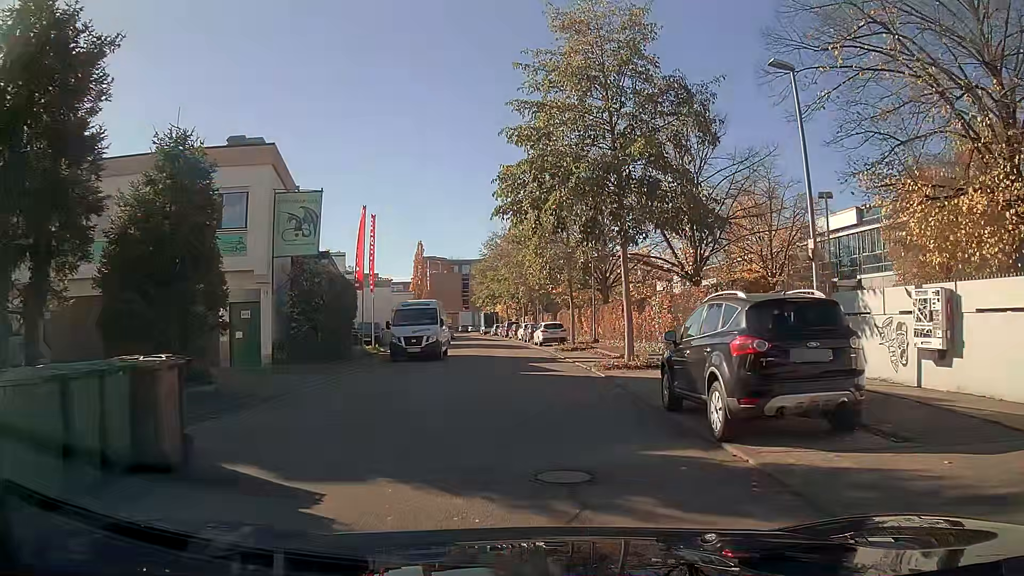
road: residential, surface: asphalt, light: Day
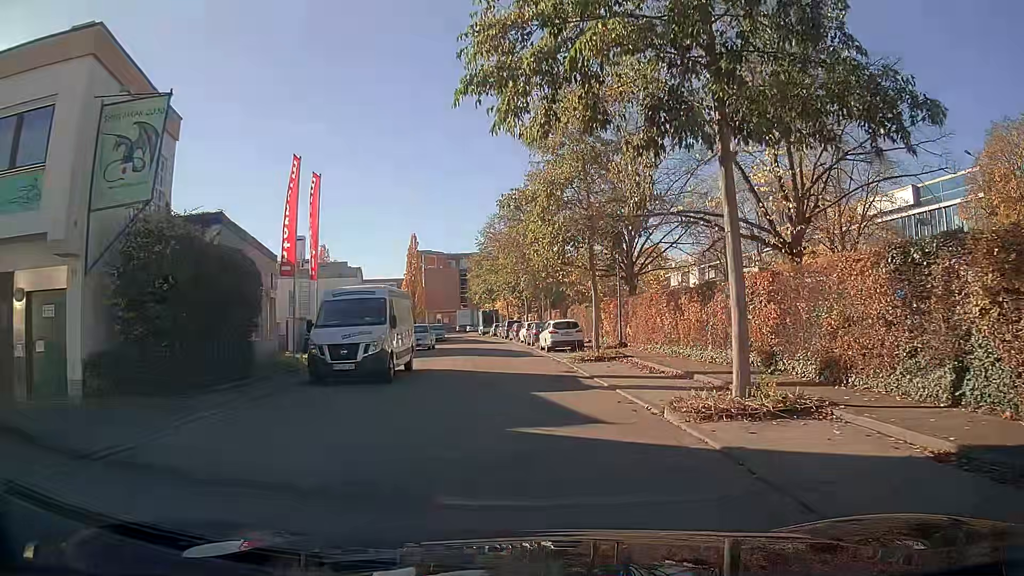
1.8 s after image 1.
(0.0, +10.1) m; -1°
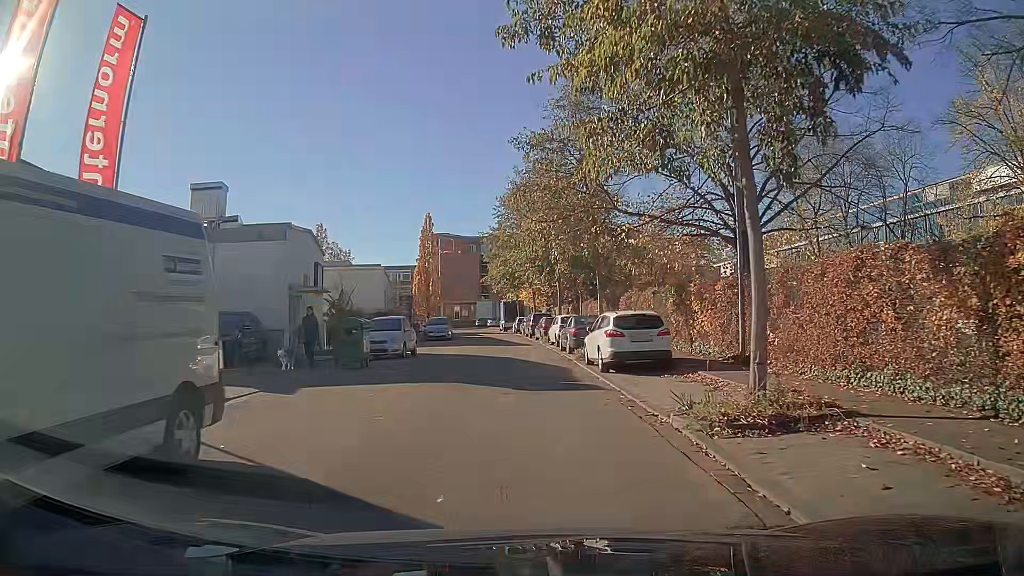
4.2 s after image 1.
(-0.4, +14.7) m; -3°
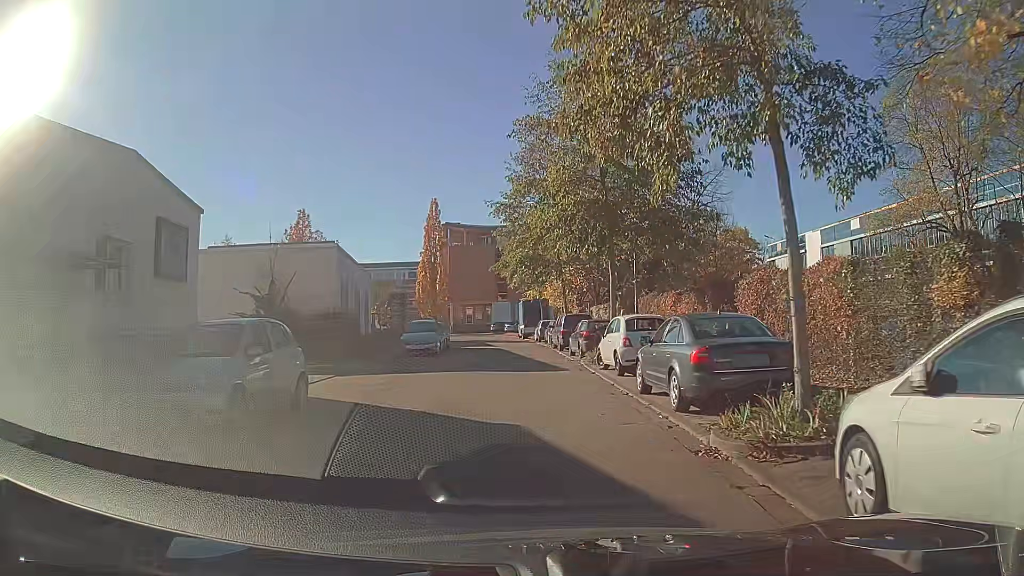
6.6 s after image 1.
(-0.1, +15.1) m; -1°
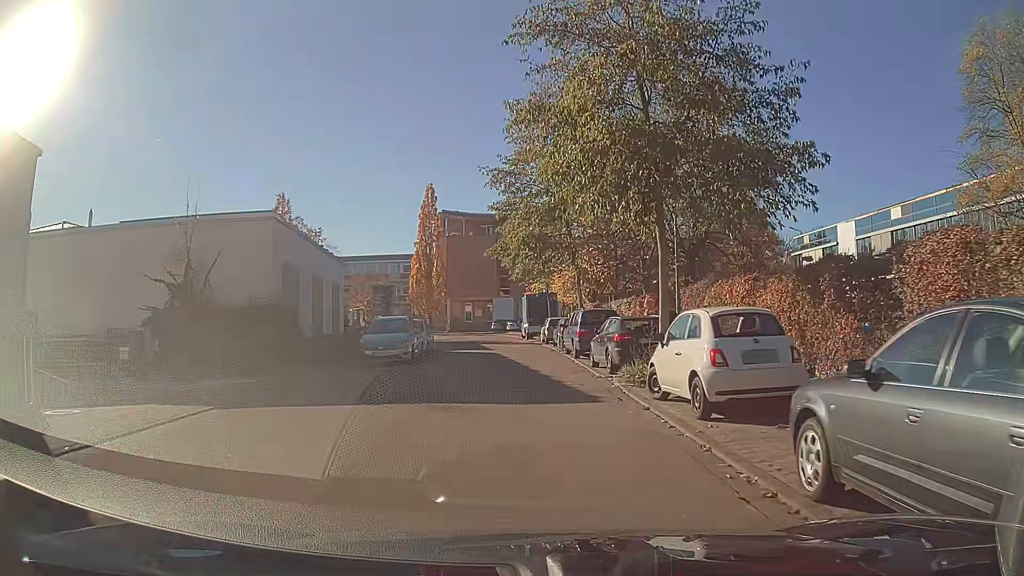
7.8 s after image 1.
(0.0, +7.7) m; -1°
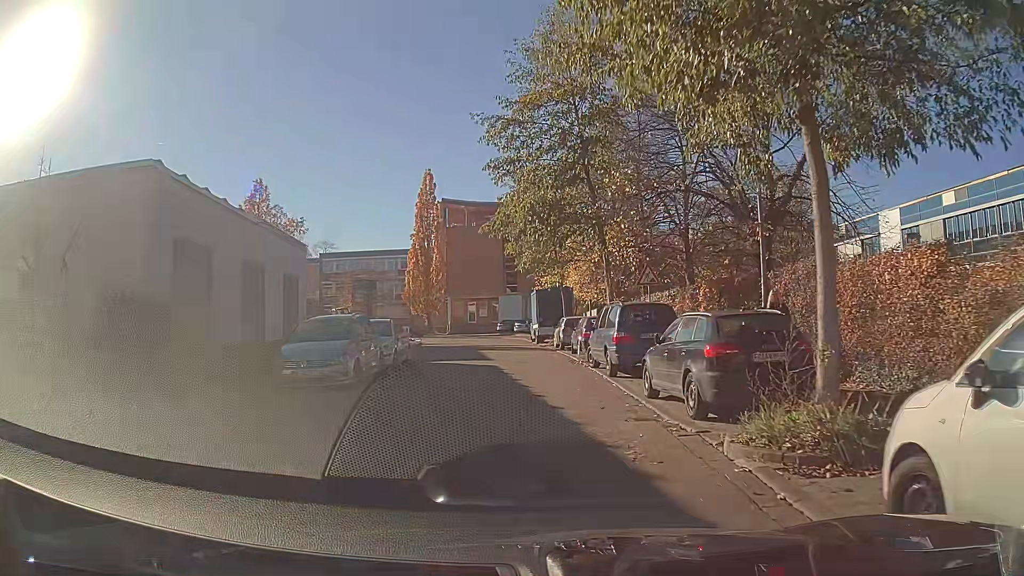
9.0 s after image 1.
(-0.1, +7.8) m; -1°
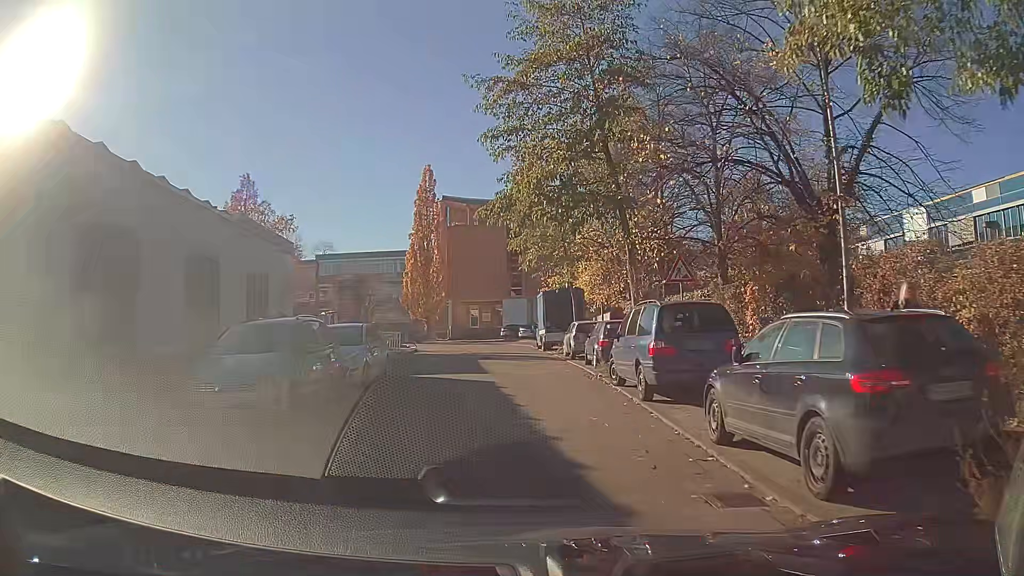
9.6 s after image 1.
(0.0, +3.9) m; 0°
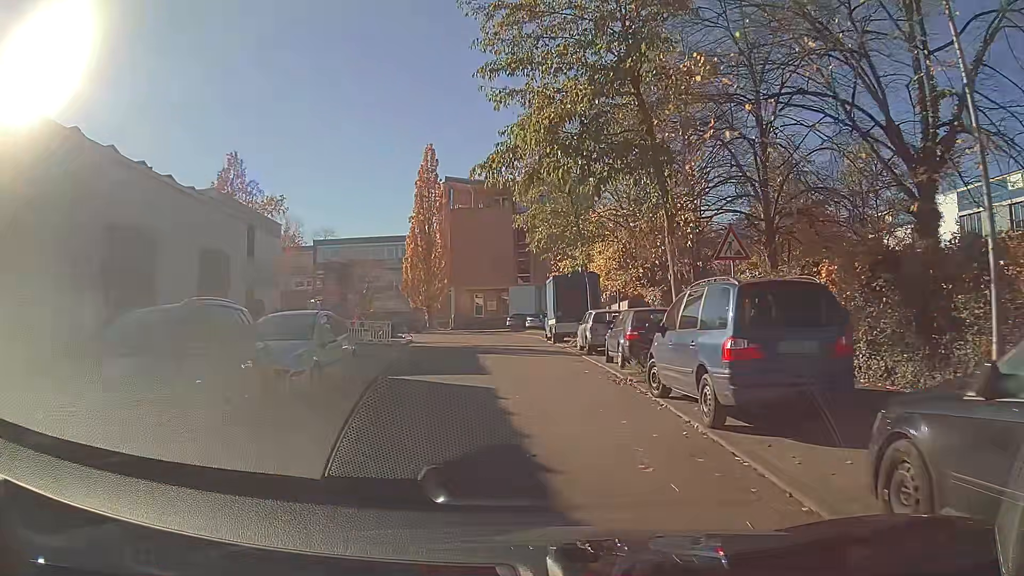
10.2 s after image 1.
(0.0, +4.0) m; -1°
(0, +10) (0, +20) (0, +30) (-1, +40) (-7, +48) (-16, +53) (-25, +55) (-35, +56) (-45, +57) (-55, +58) m
